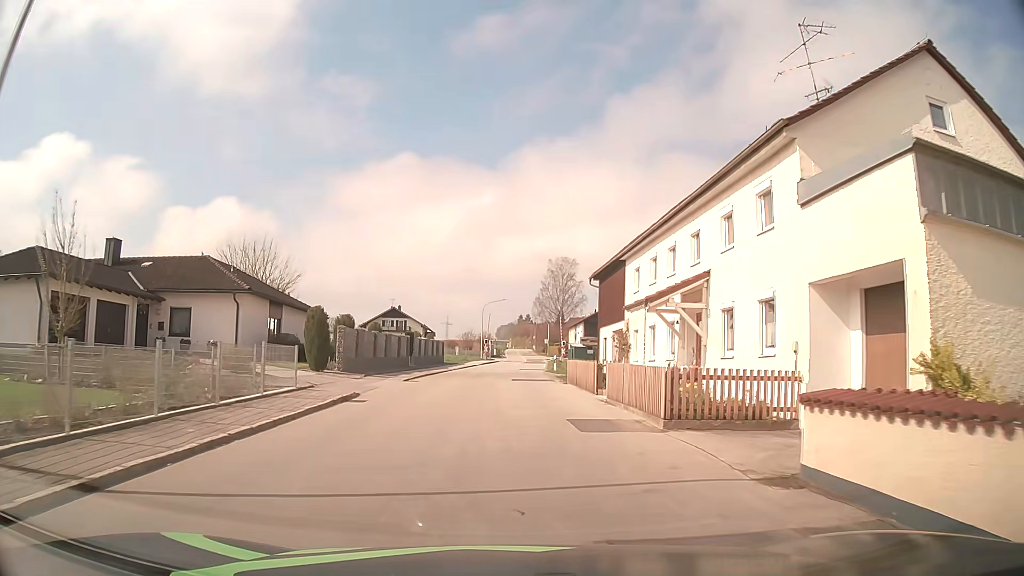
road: tertiary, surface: asphalt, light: Day
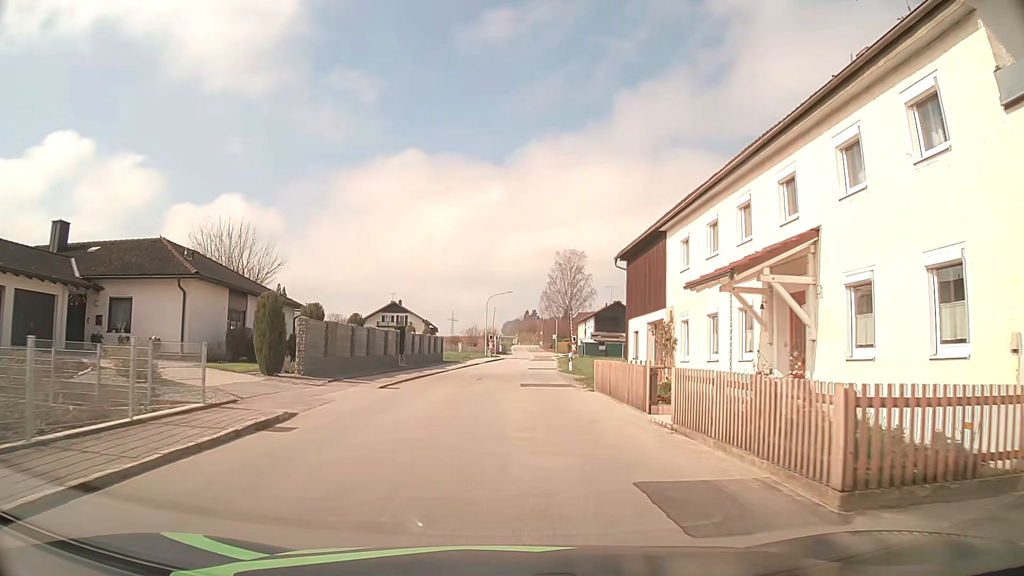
(0.0, +6.2) m; -1°
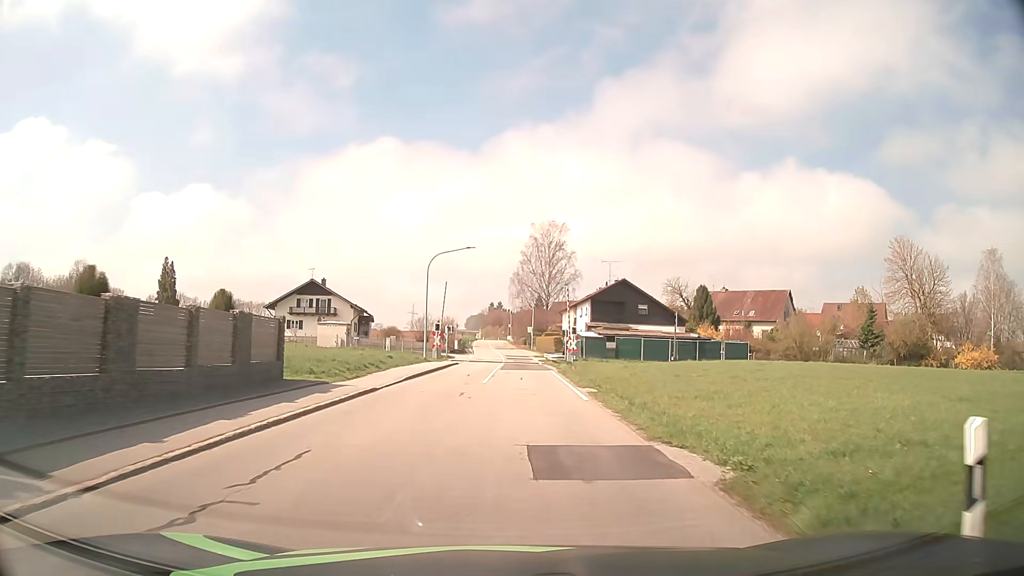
(+0.5, +32.5) m; +3°
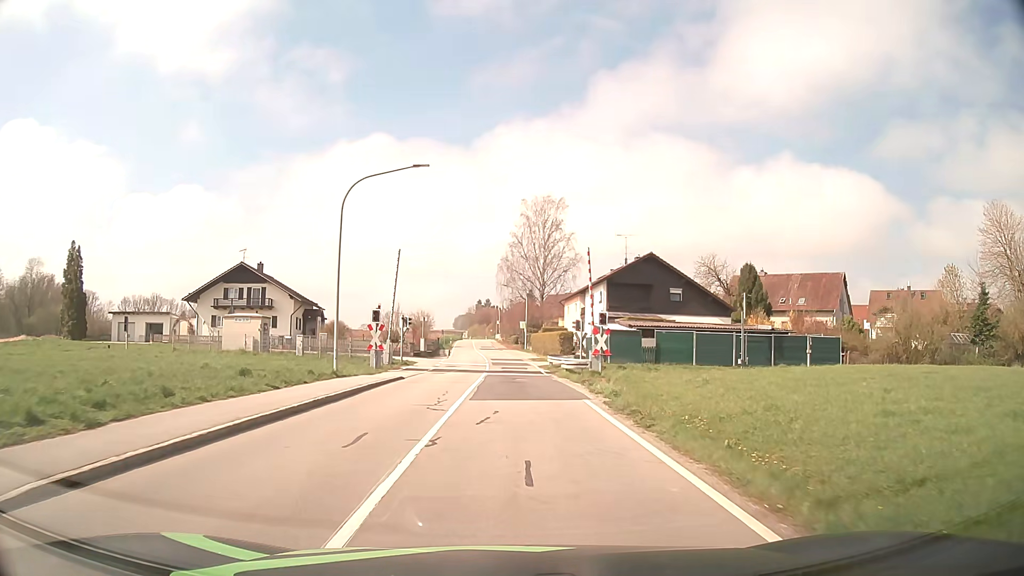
(+0.3, +20.3) m; +1°
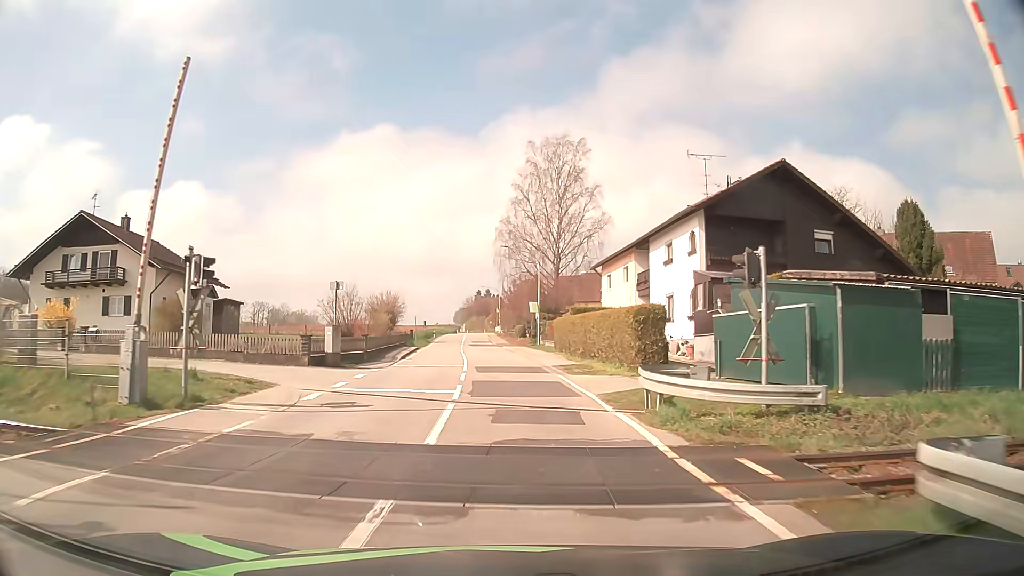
(0.0, +28.0) m; 0°
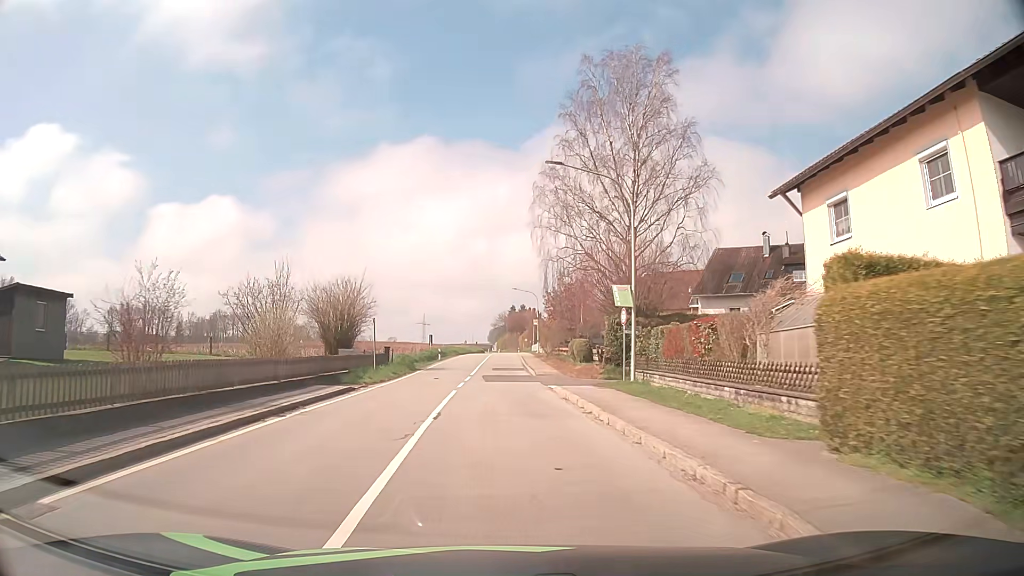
(-0.4, +28.4) m; -3°
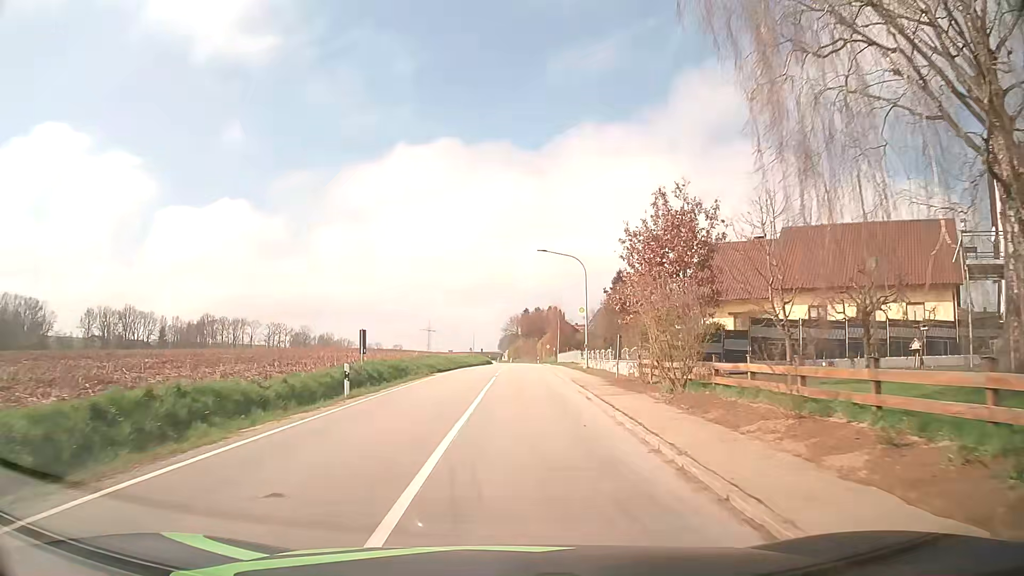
(-0.7, +35.8) m; -2°
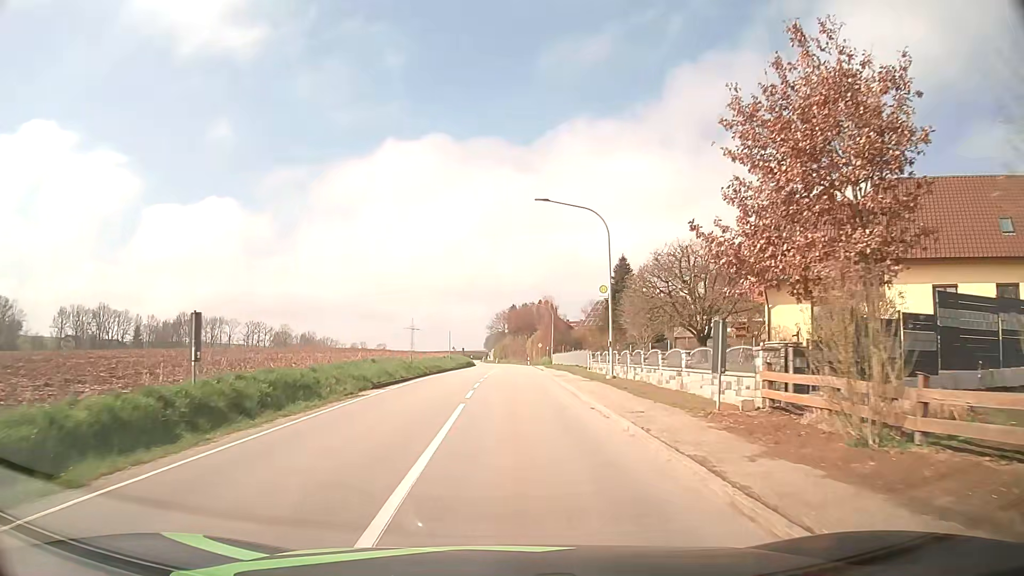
(+0.4, +14.8) m; +2°
(0, +10) (0, +20) (0, +30) (0, +40) (0, +50) (0, +60) (+1, +70) (+1, +80) (0, +90) (0, +100) m
